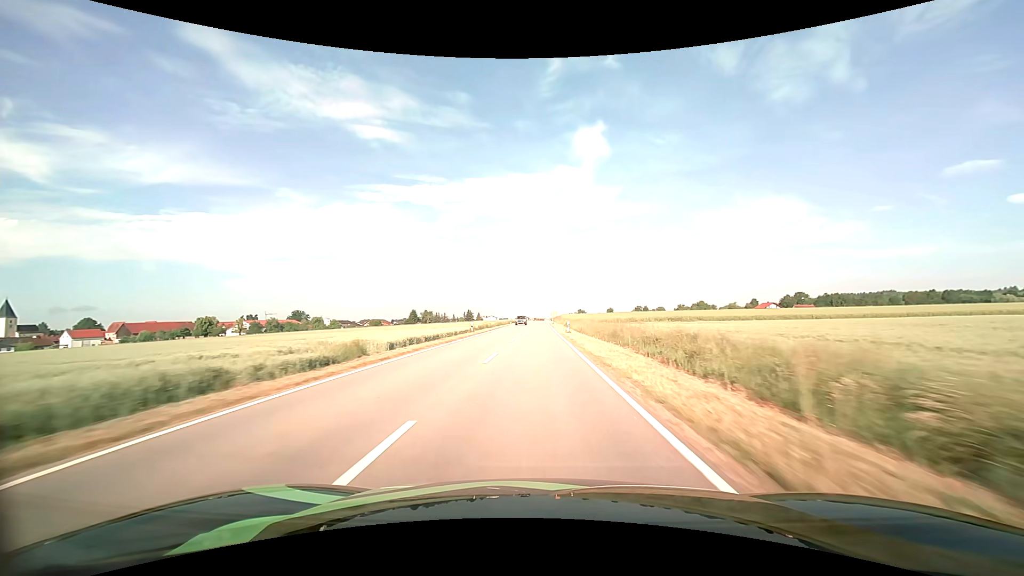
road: tertiary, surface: asphalt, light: Day
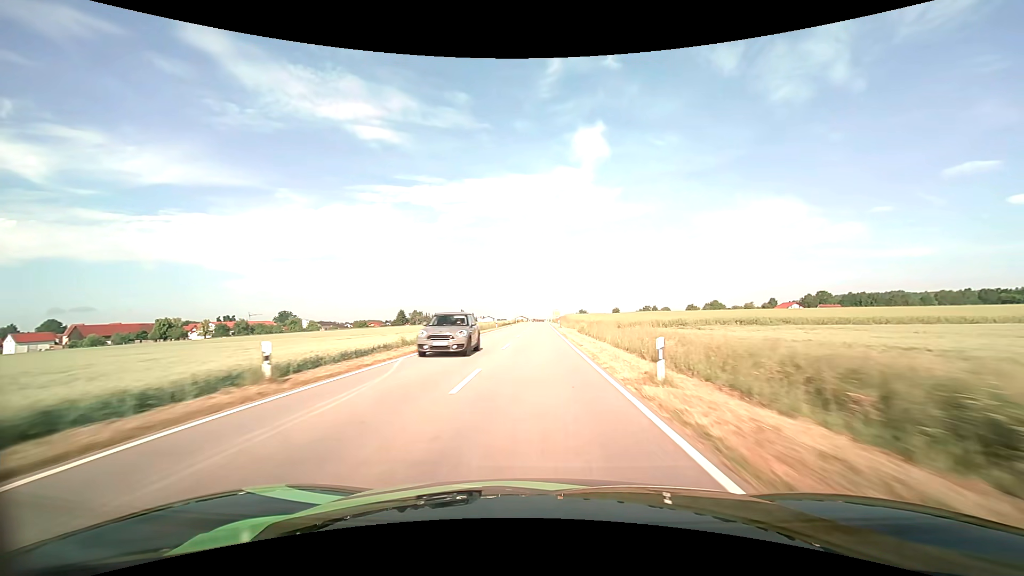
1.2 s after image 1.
(0.0, +30.8) m; 0°
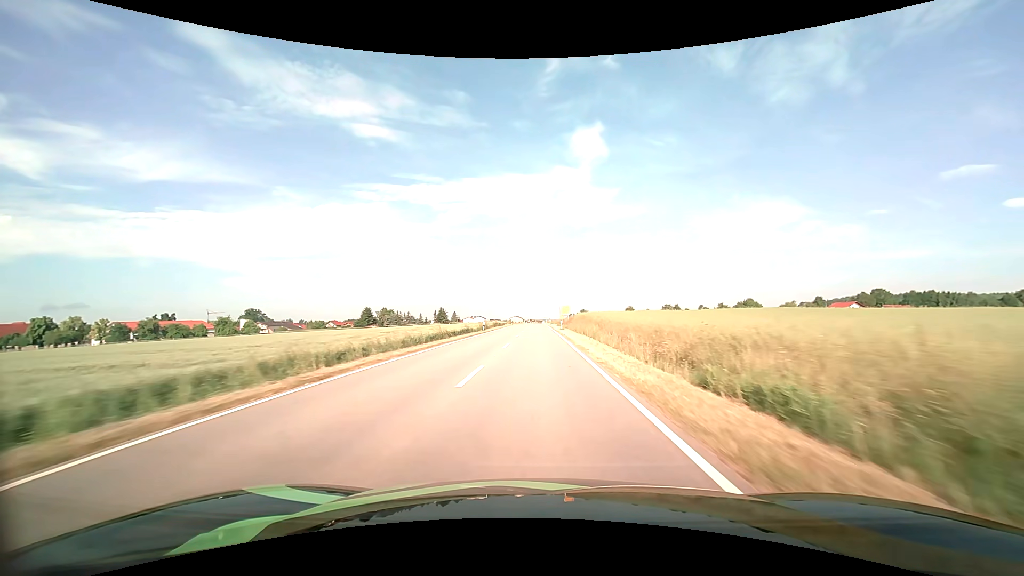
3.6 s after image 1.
(+0.3, +61.7) m; 0°
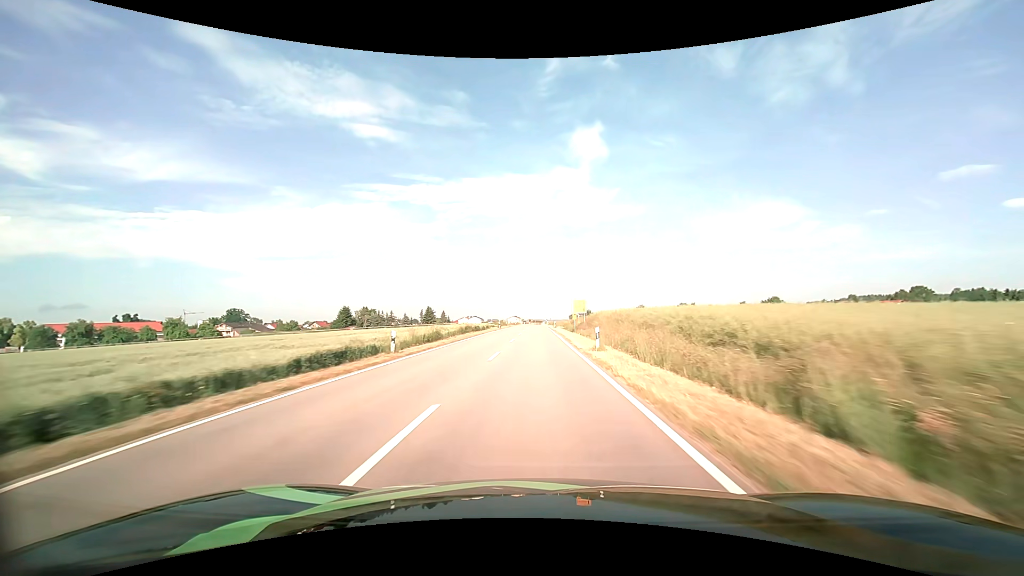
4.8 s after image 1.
(0.0, +30.9) m; 0°
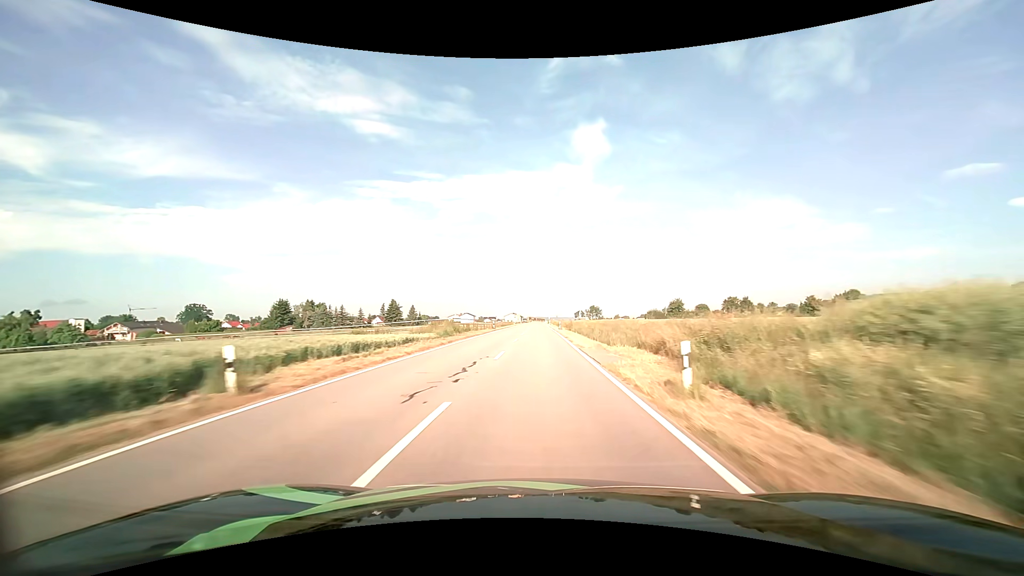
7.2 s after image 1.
(-0.2, +62.0) m; 0°
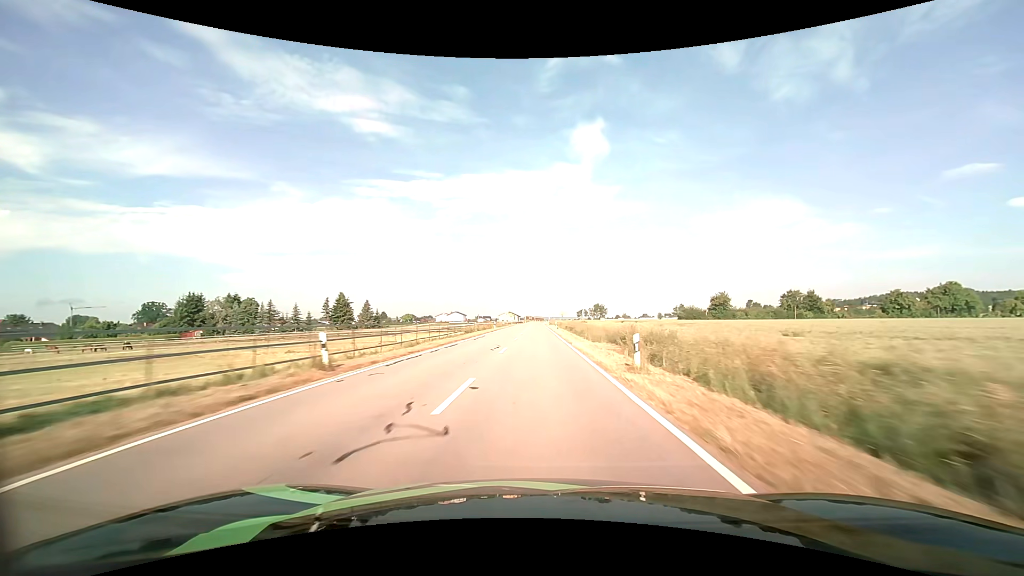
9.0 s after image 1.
(+0.1, +46.6) m; 0°
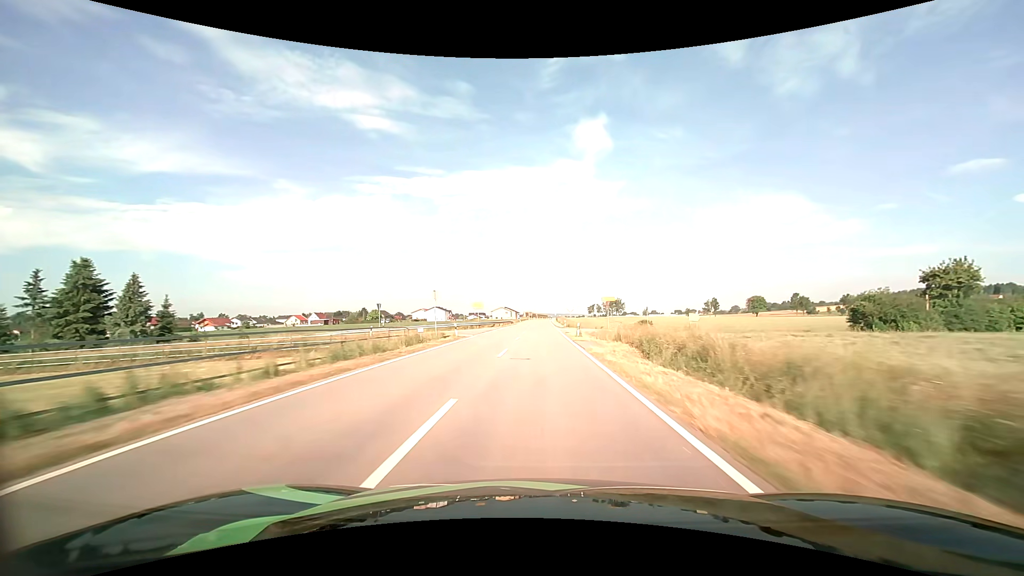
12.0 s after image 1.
(-0.2, +77.7) m; 0°
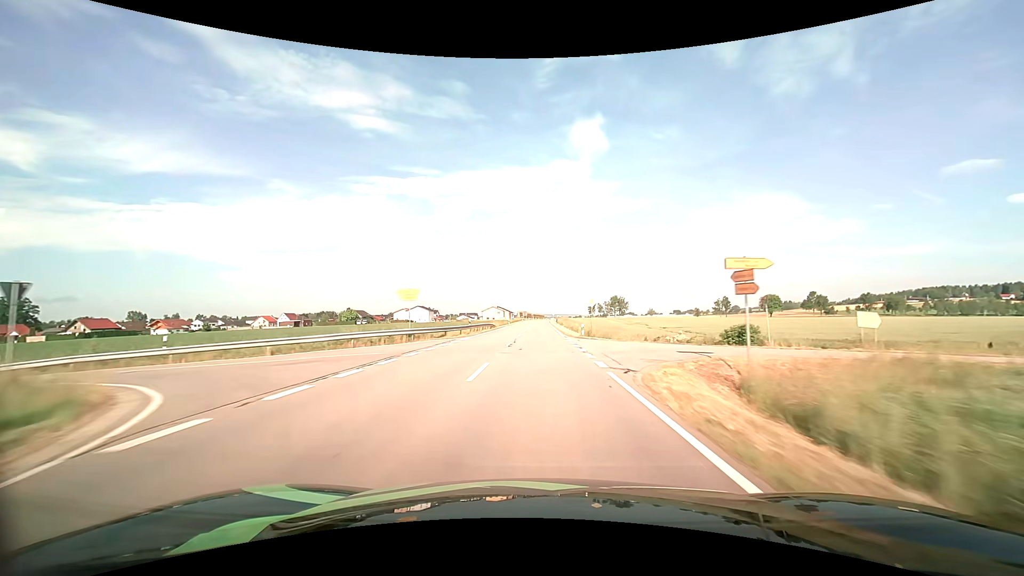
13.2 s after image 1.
(+0.1, +31.1) m; 0°
(0, +10) (0, +20) (0, +30) (0, +40) (0, +50) (0, +60) (0, +70) (0, +80) (+1, +90) (+1, +100) m
